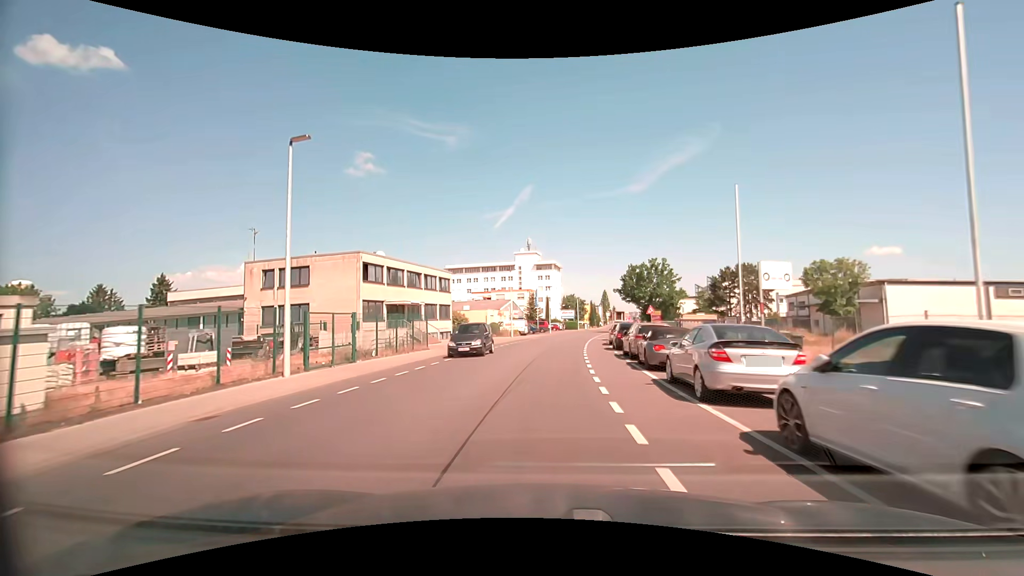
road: tertiary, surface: asphalt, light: Day
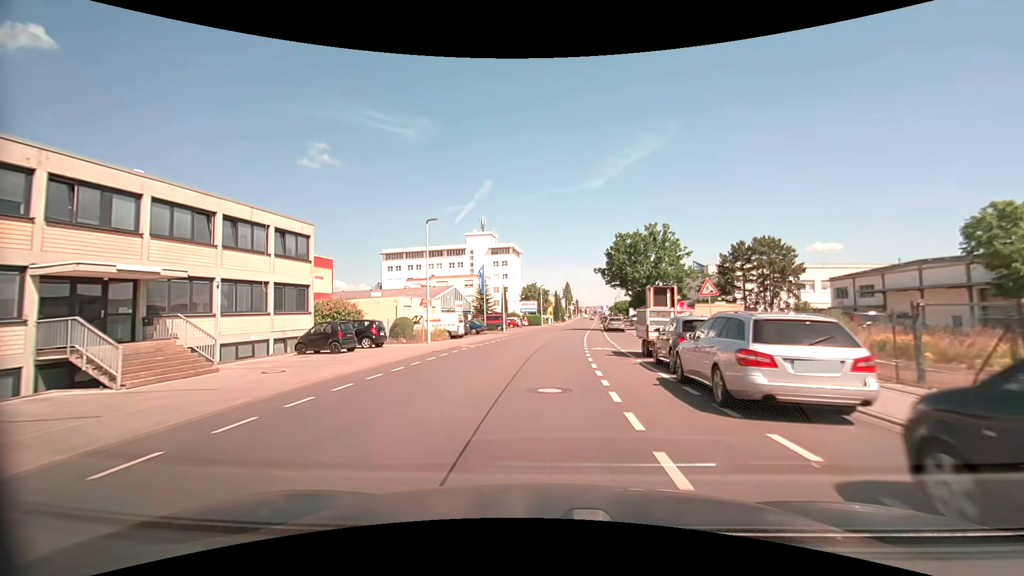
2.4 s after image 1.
(+0.9, +25.9) m; +5°
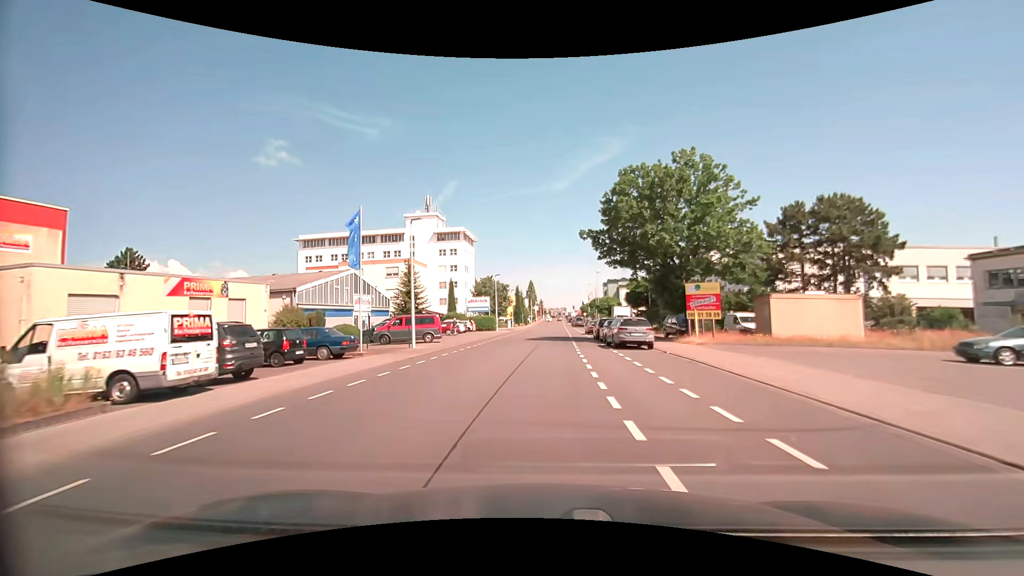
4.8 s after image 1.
(+1.0, +26.2) m; +4°
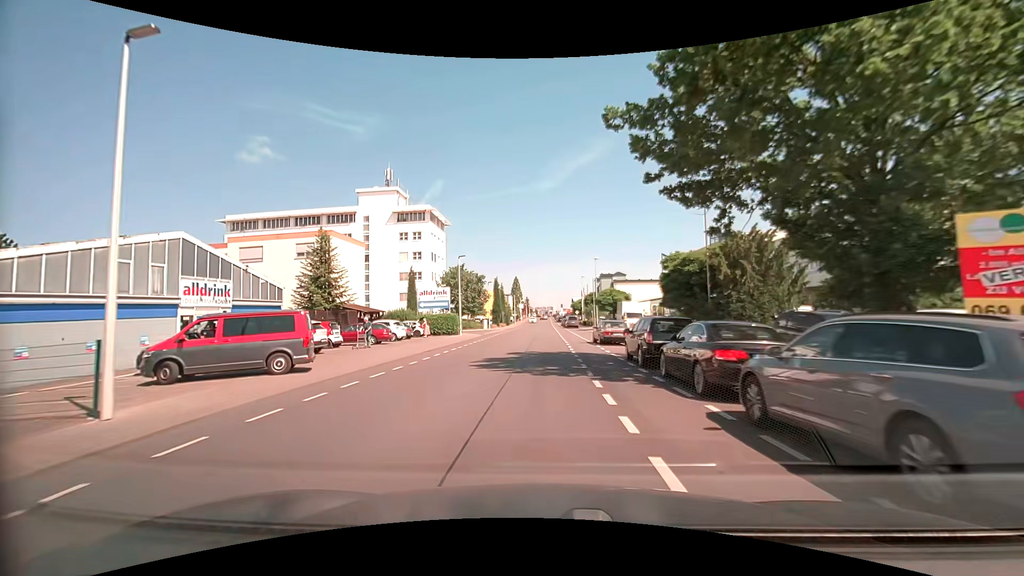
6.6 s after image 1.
(+0.2, +19.8) m; +1°
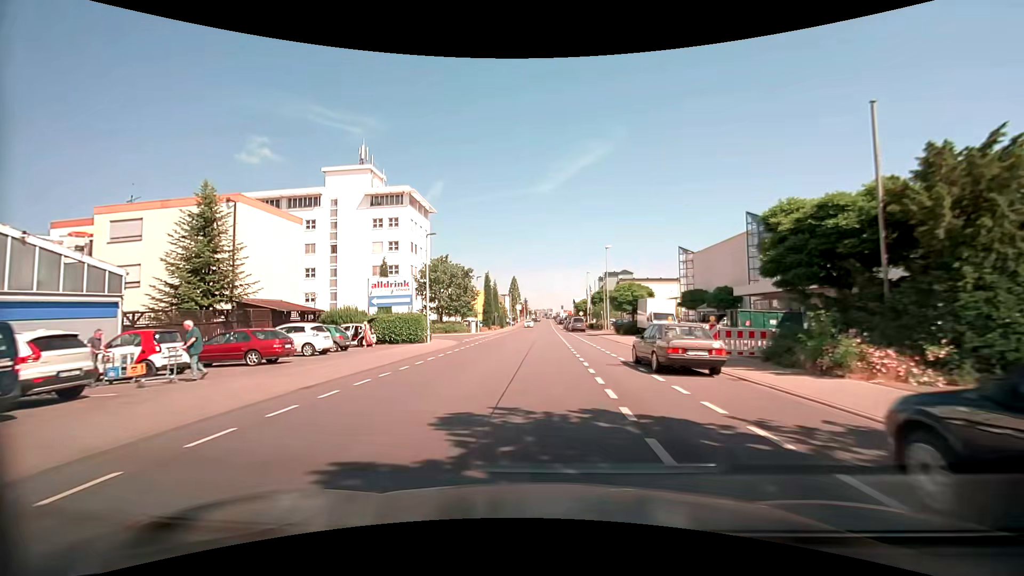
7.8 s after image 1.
(0.0, +13.3) m; 0°
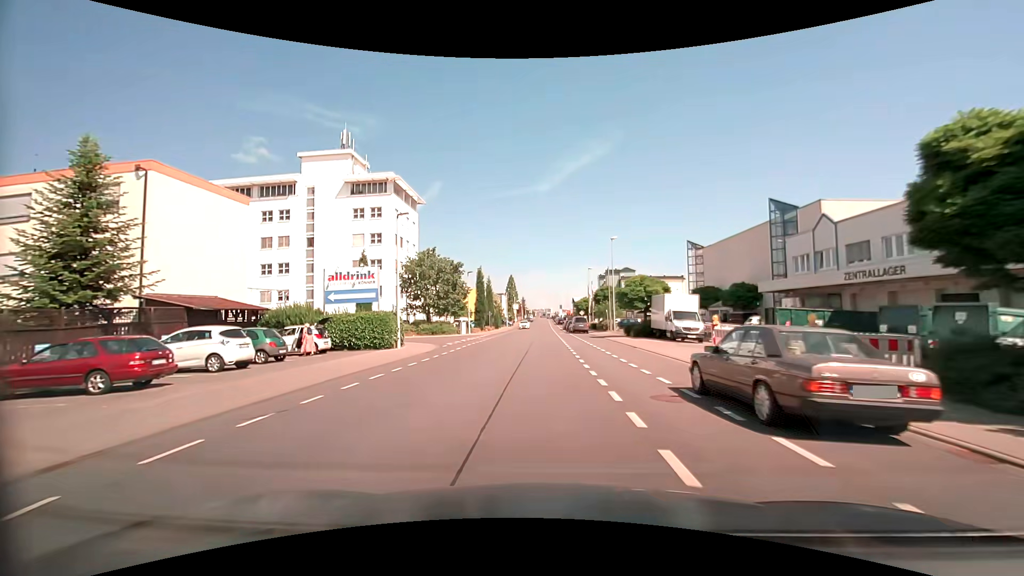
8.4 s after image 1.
(0.0, +6.7) m; +1°
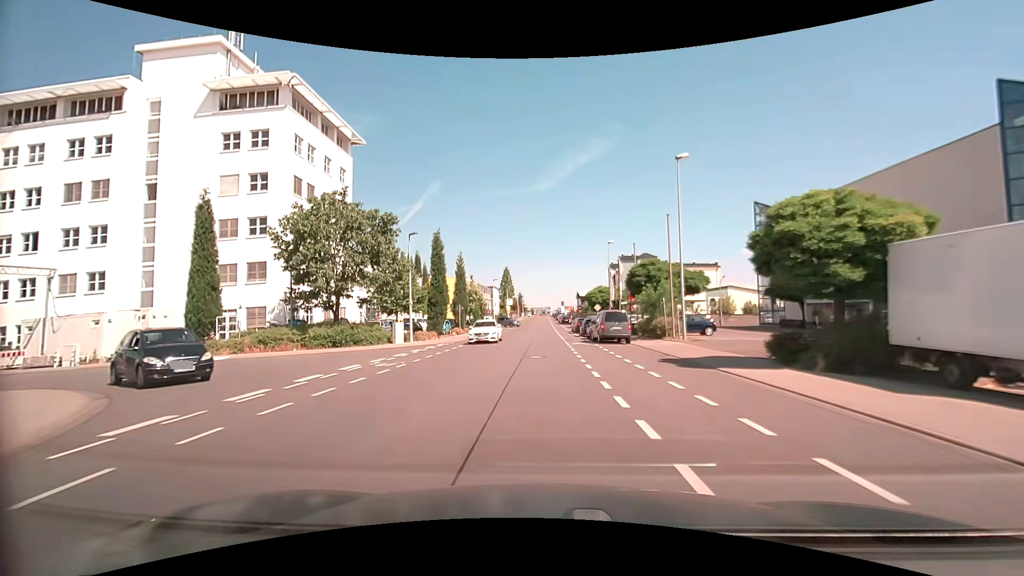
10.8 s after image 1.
(0.0, +27.0) m; 0°
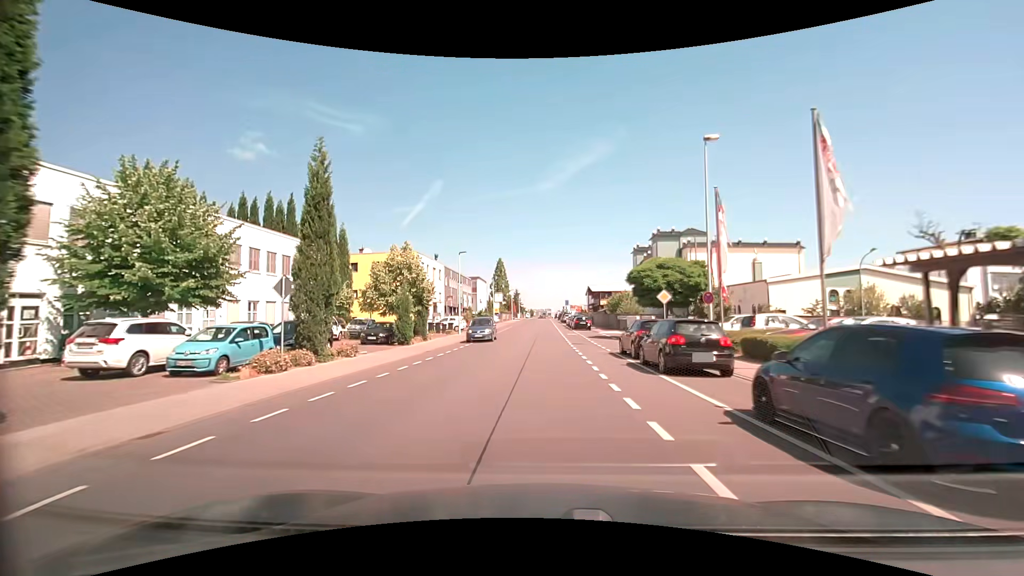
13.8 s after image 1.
(-0.2, +34.3) m; 0°
(0, +10) (0, +20) (0, +30) (0, +40) (0, +50) (0, +60) (0, +70) (0, +80) (0, +90) (0, +100) m
